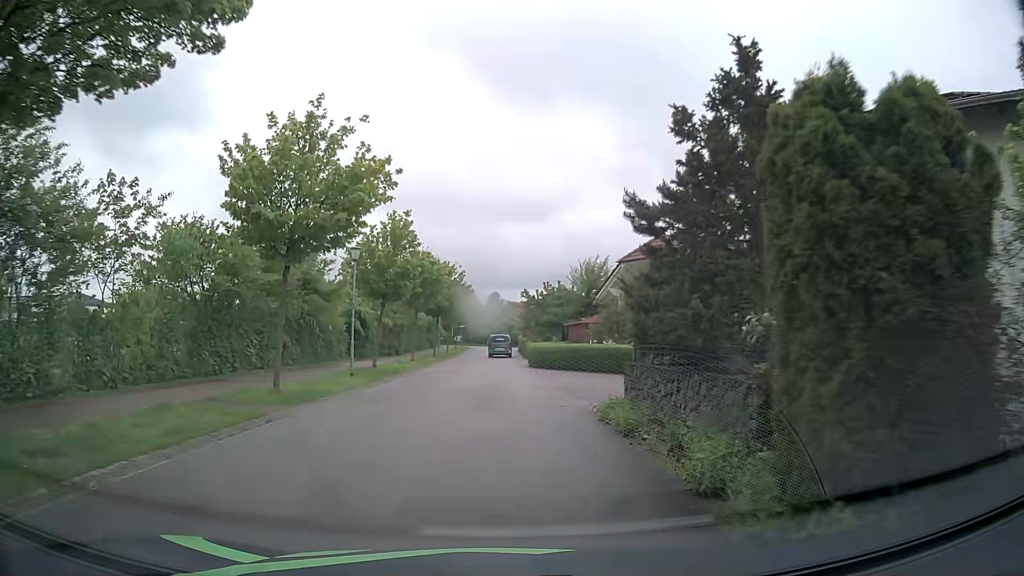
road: residential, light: Day
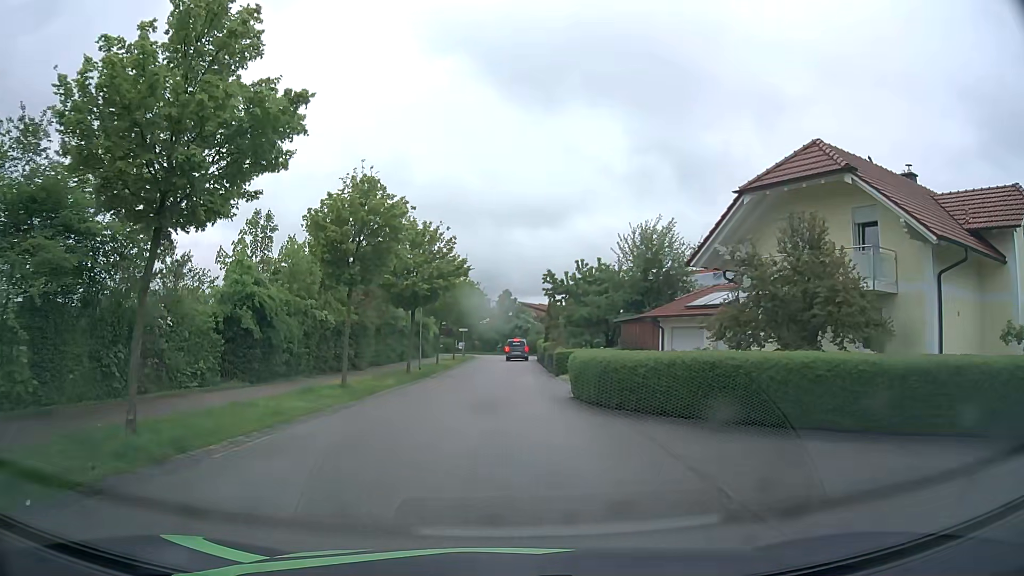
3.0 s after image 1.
(-0.2, +19.1) m; -1°
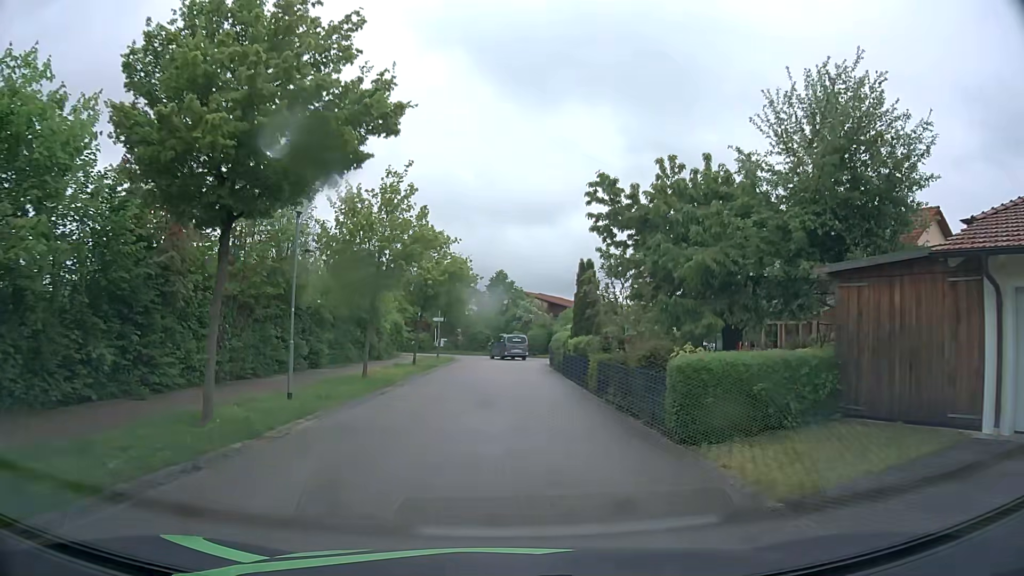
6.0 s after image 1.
(-0.1, +22.9) m; +1°
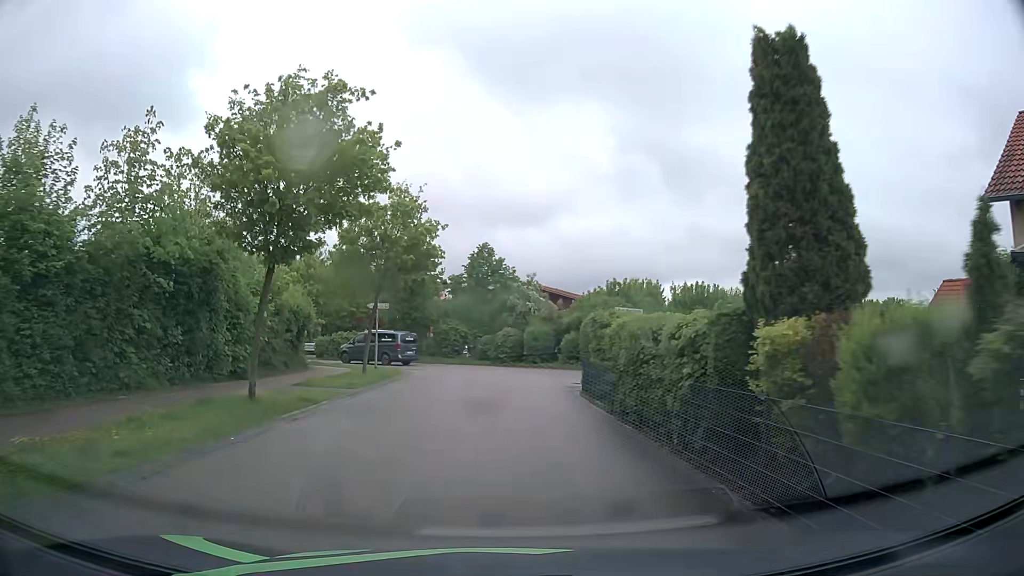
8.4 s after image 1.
(+0.2, +21.1) m; +2°
